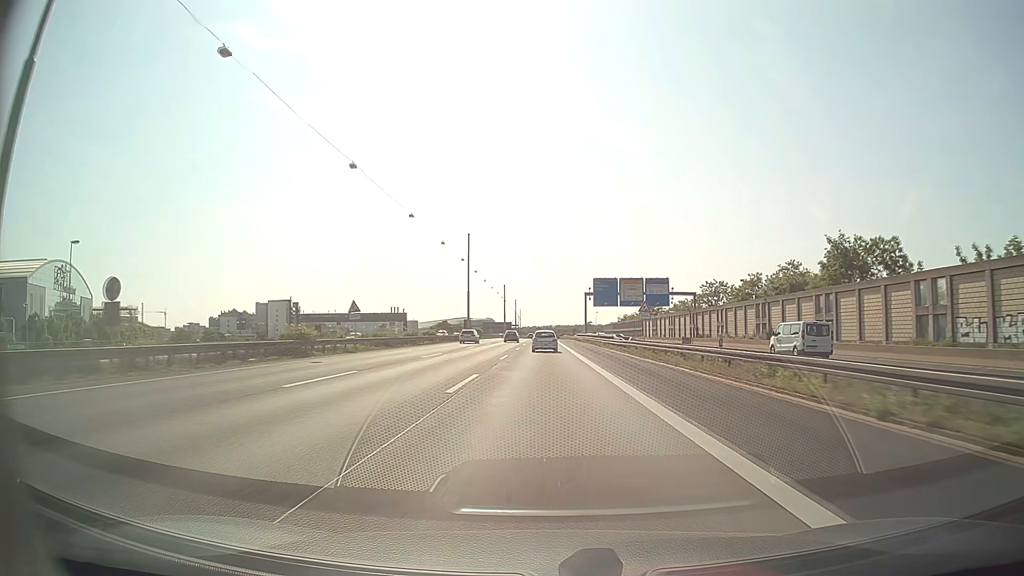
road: motorway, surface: asphalt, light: Day
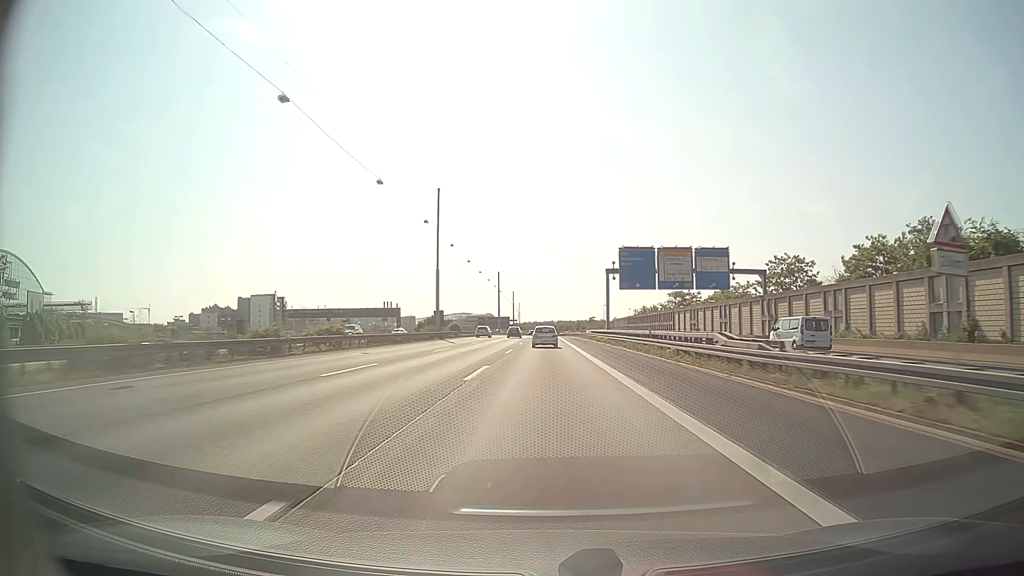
(0.0, +33.6) m; 0°
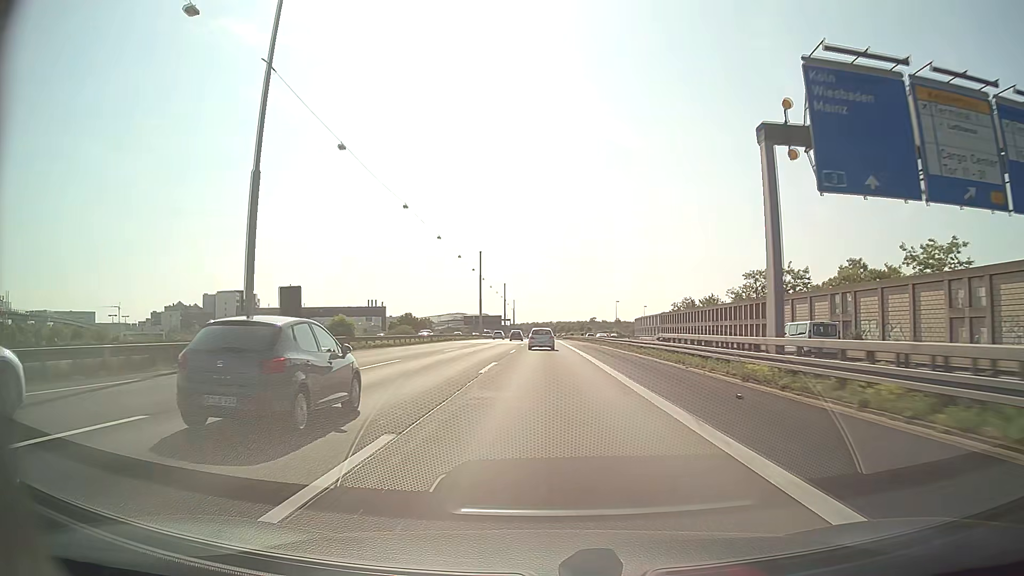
(0.0, +50.7) m; 0°
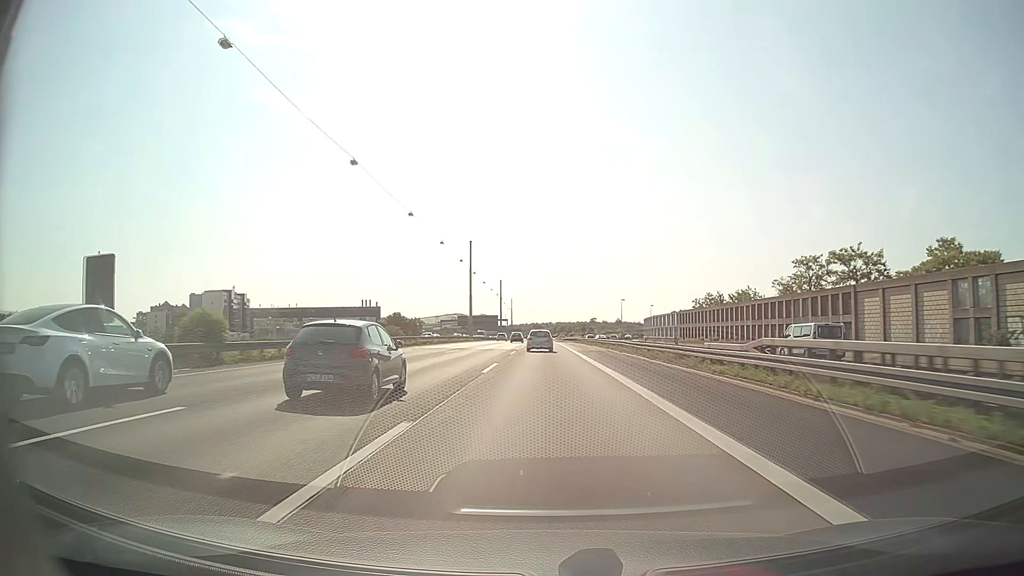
(0.0, +16.9) m; 0°
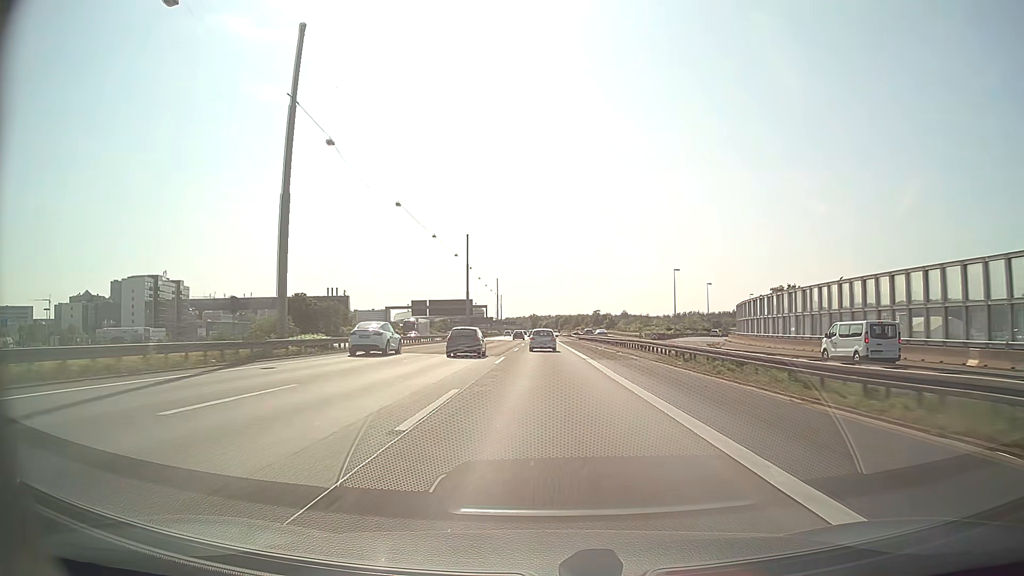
(-0.1, +84.7) m; 0°
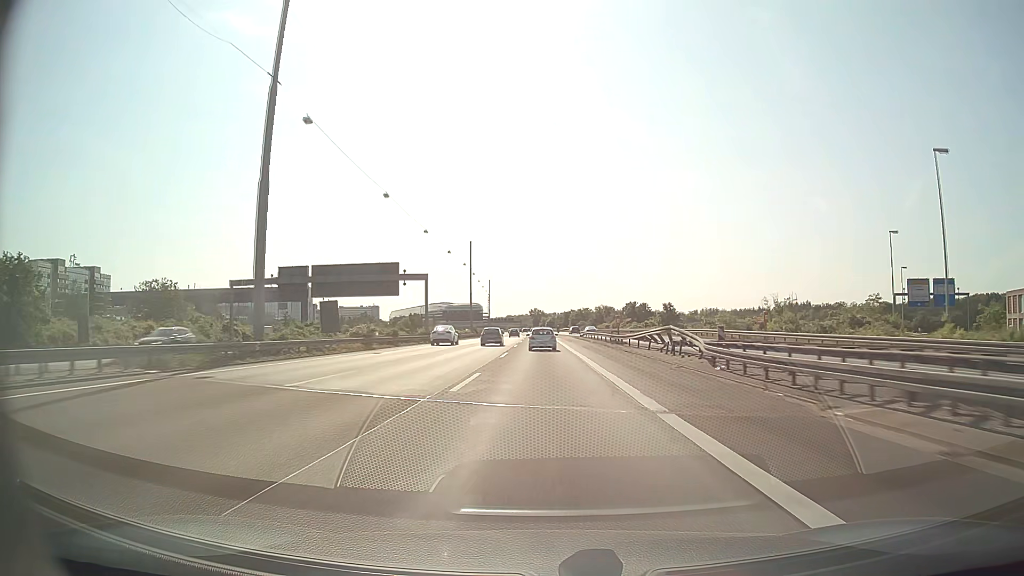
(-0.1, +84.8) m; 0°
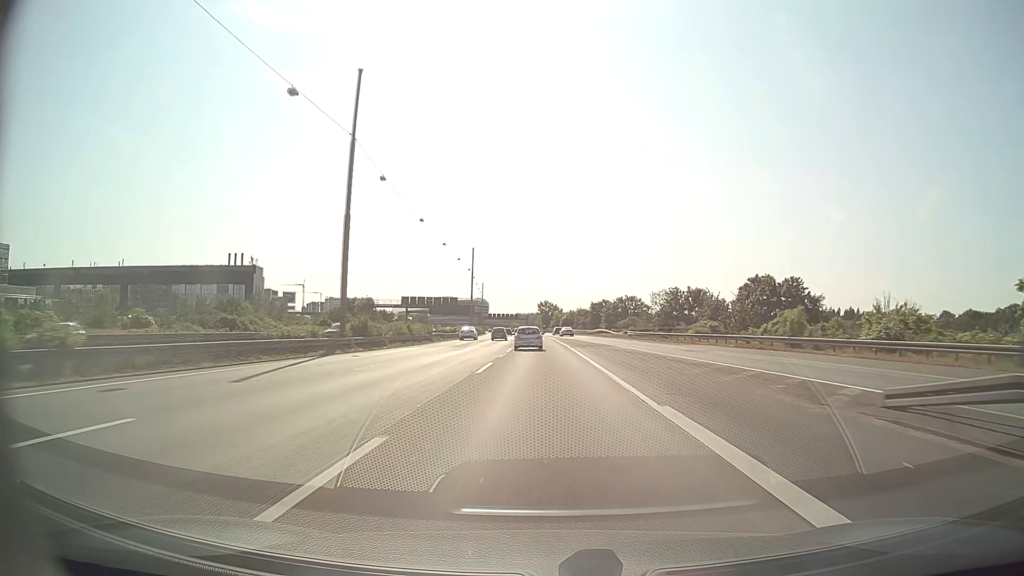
(-0.7, +84.5) m; -1°
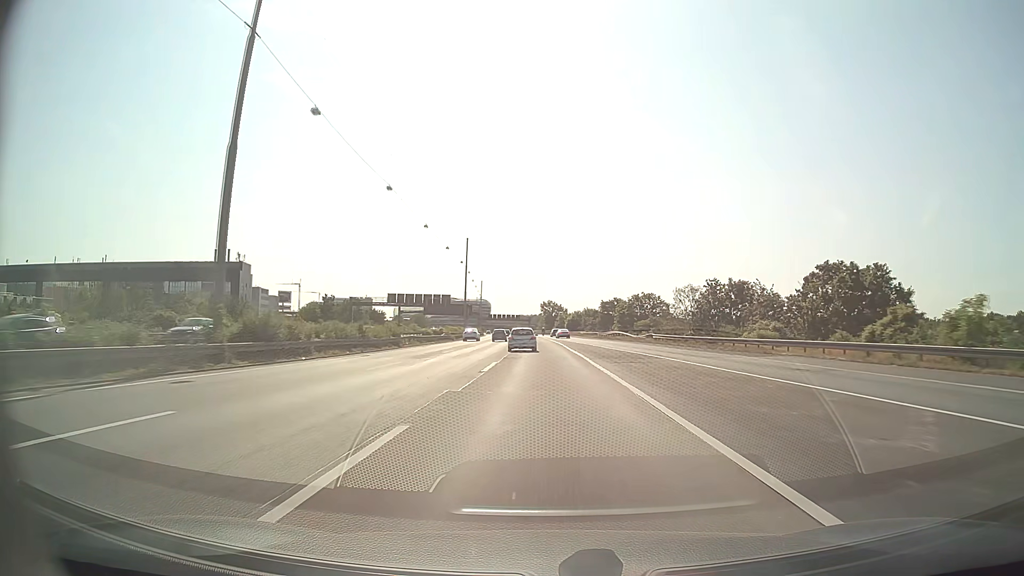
(0.0, +16.8) m; 0°
(0, +10) (0, +20) (0, +30) (0, +40) (0, +50) (-1, +60) (-1, +70) (-1, +80) (-1, +90) (-2, +100) m
